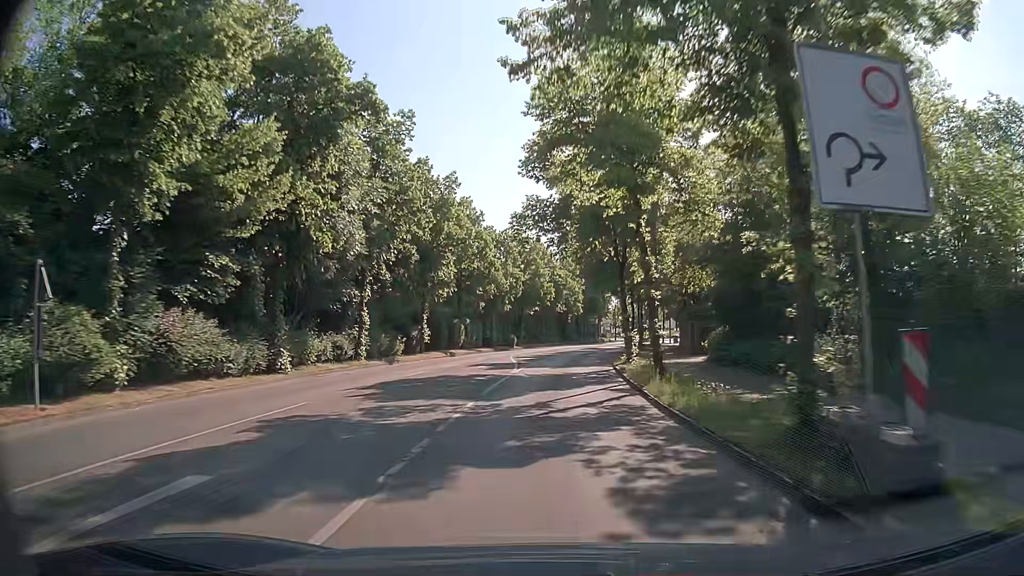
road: tertiary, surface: asphalt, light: Day
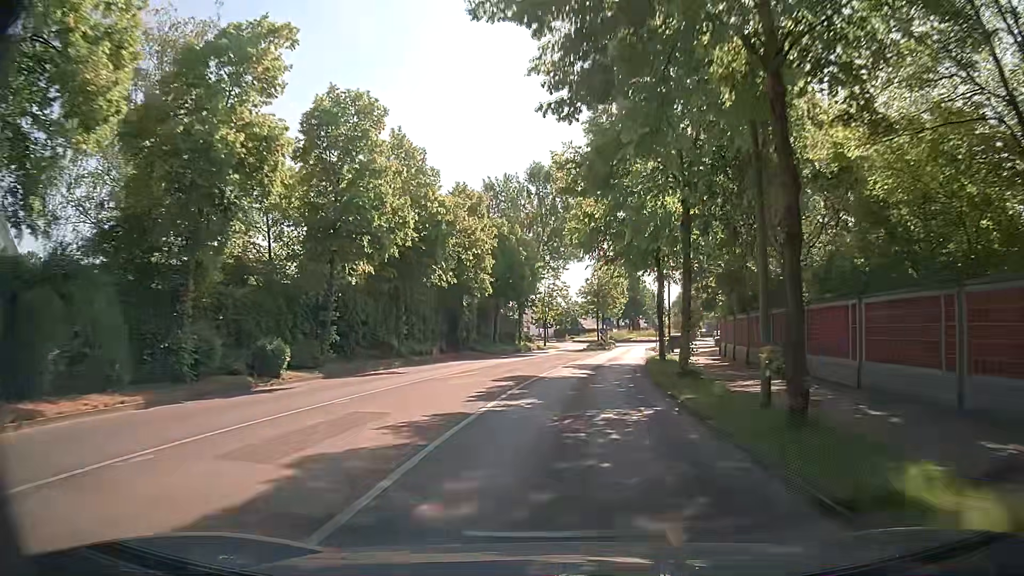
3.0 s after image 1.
(+2.2, +42.1) m; +8°
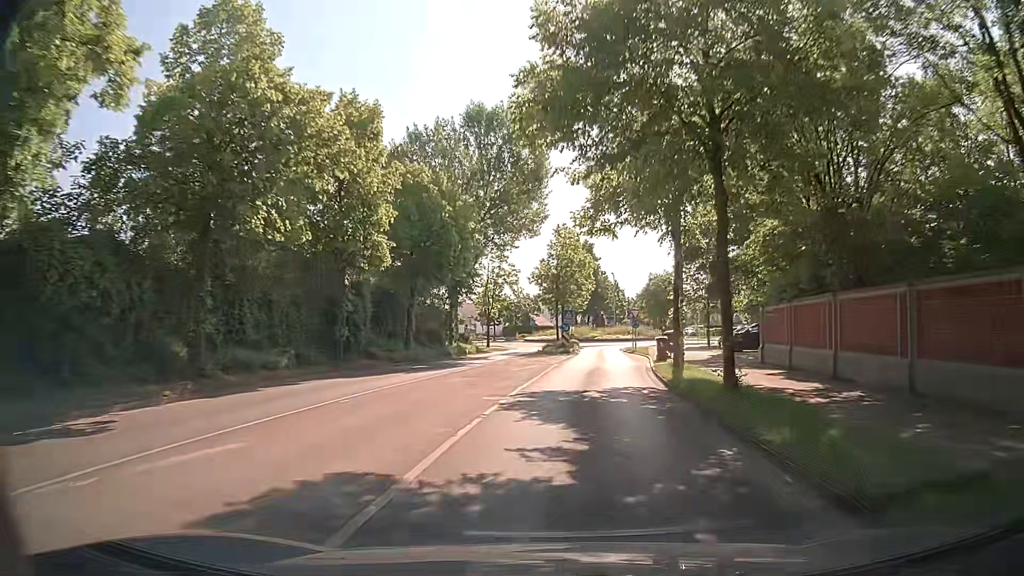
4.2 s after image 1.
(+0.4, +16.1) m; +4°
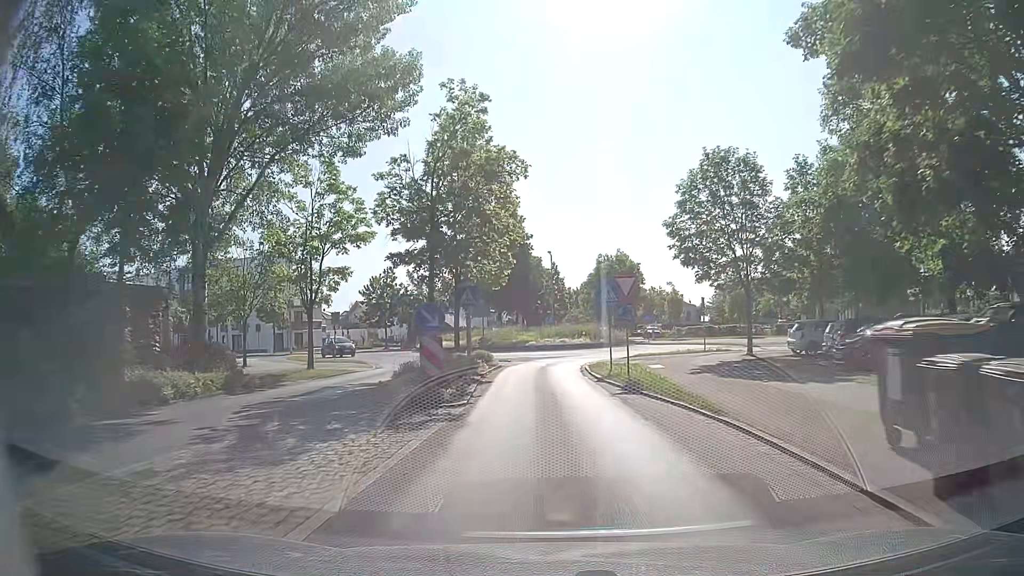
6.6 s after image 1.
(+1.6, +28.8) m; +6°
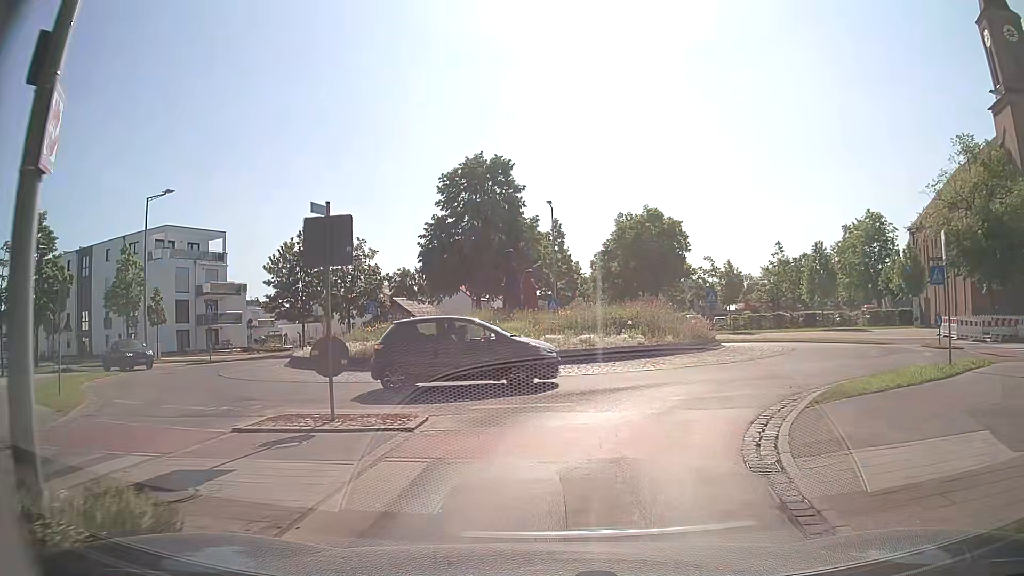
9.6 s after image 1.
(-0.6, +24.6) m; -1°
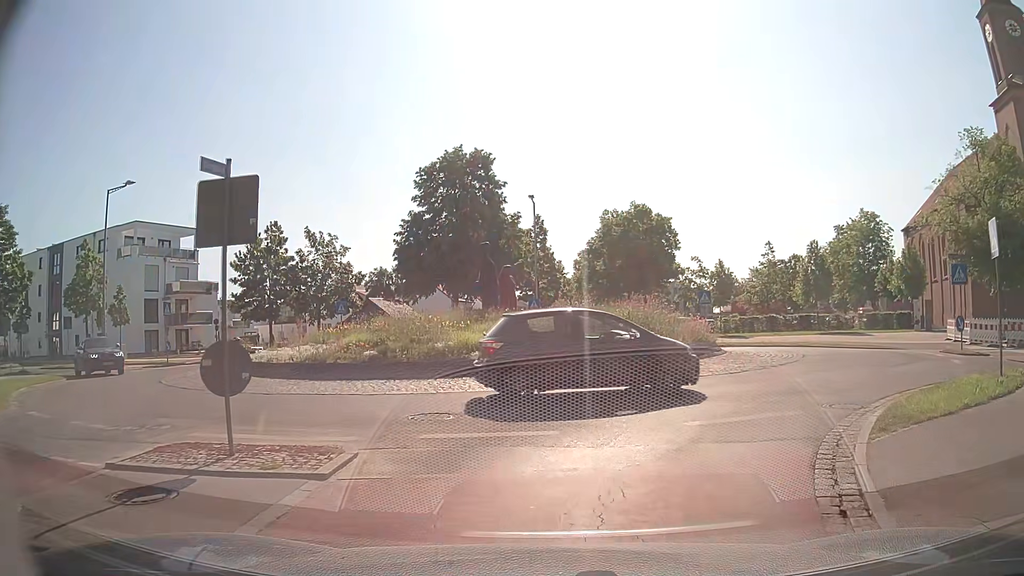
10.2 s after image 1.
(0.0, +2.6) m; +2°
(+1, +10) (+7, +18) (+9, +27) (+3, +35) (-6, +37) (-16, +36) (-26, +37) (-36, +39) (-46, +42) (-55, +44) m
